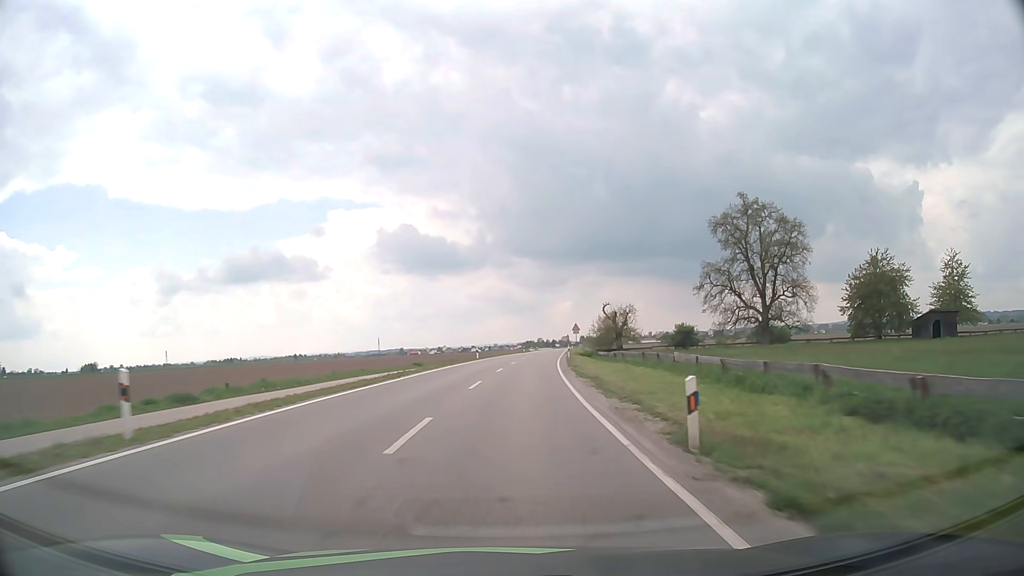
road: tertiary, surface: asphalt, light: Day
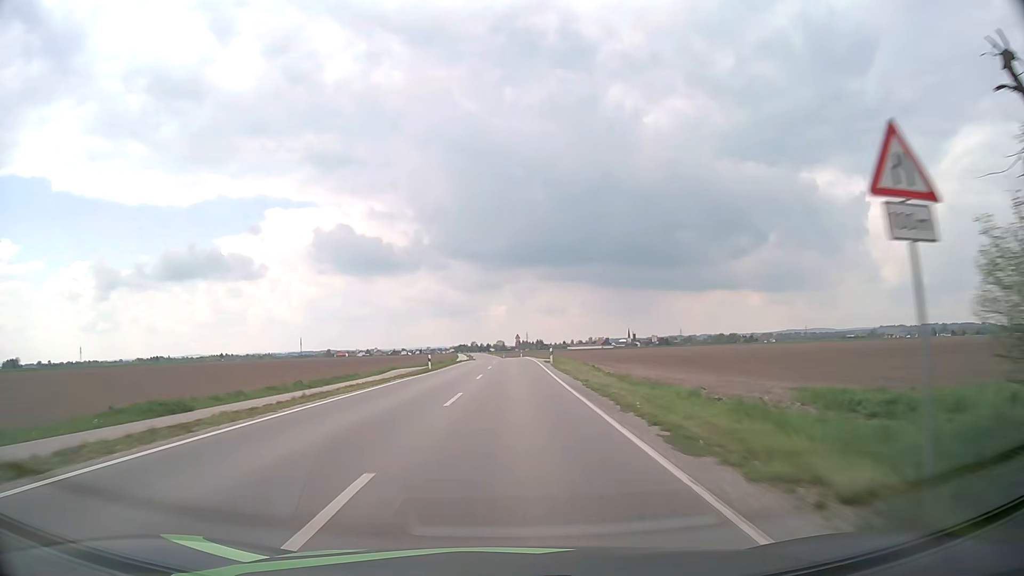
(+3.2, +65.5) m; +5°
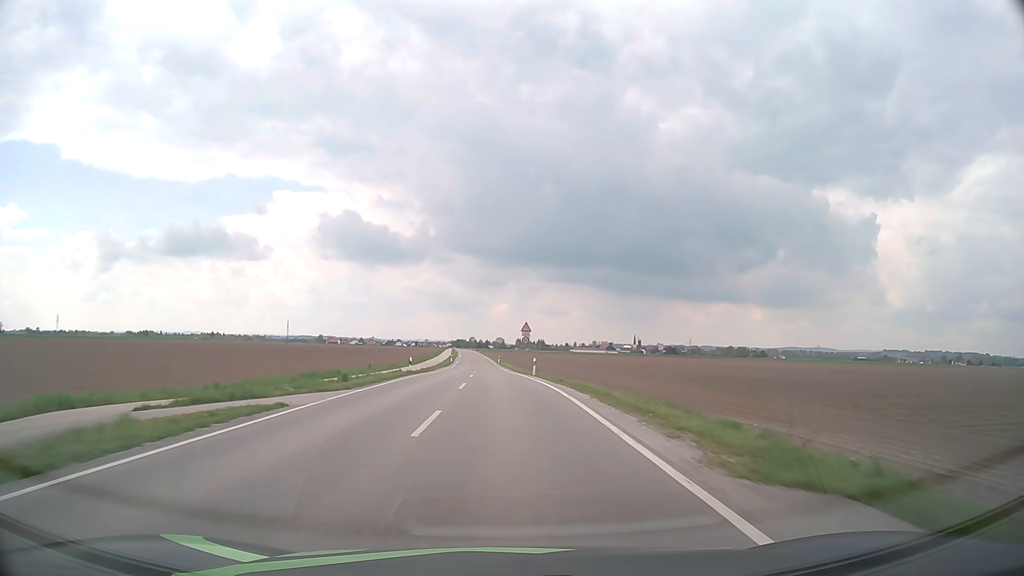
(+0.5, +53.2) m; 0°
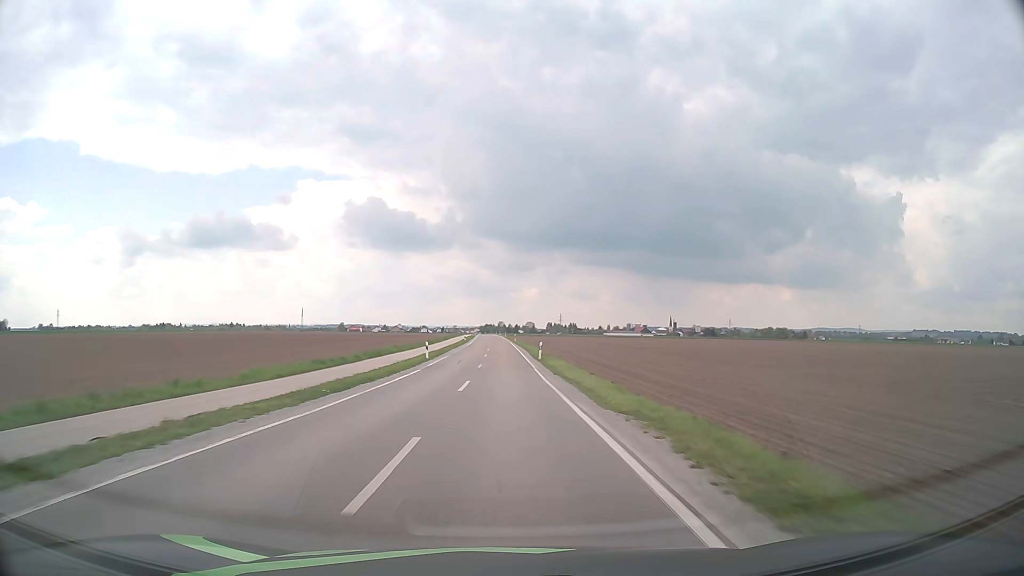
(-1.1, +53.1) m; -2°
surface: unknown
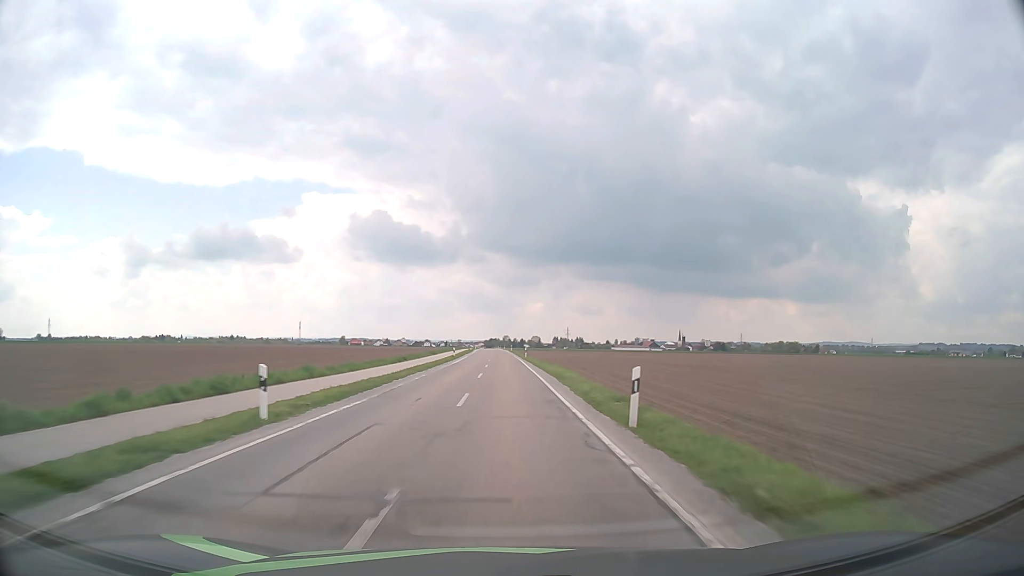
(-0.3, +27.0) m; -1°
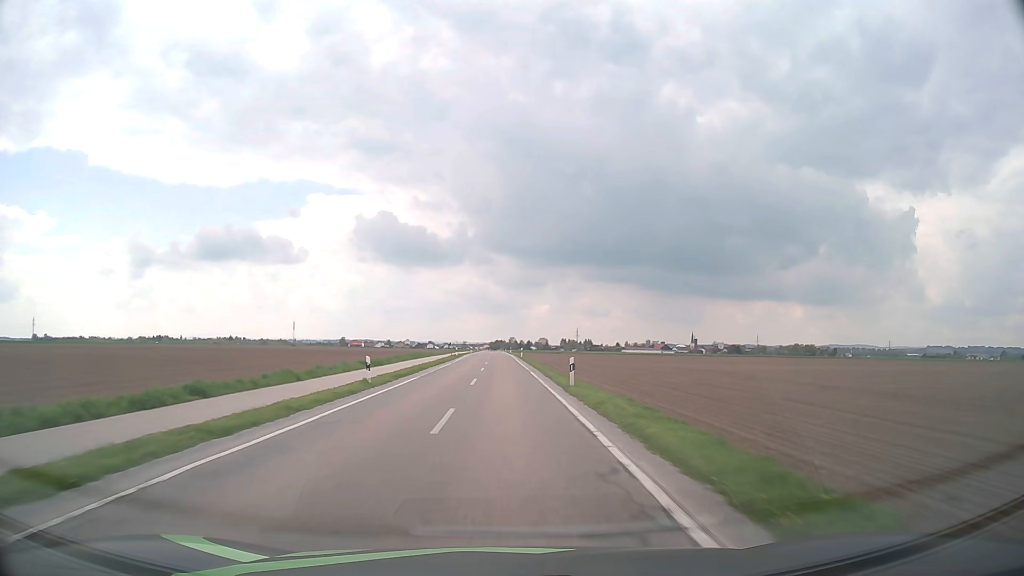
(-0.1, +40.5) m; 0°
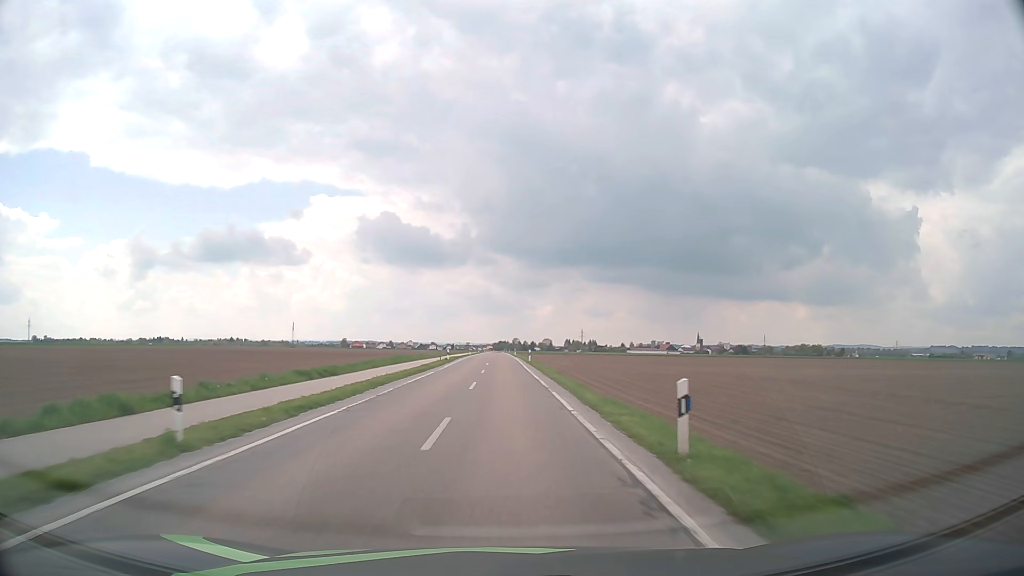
(-0.1, +13.5) m; 0°
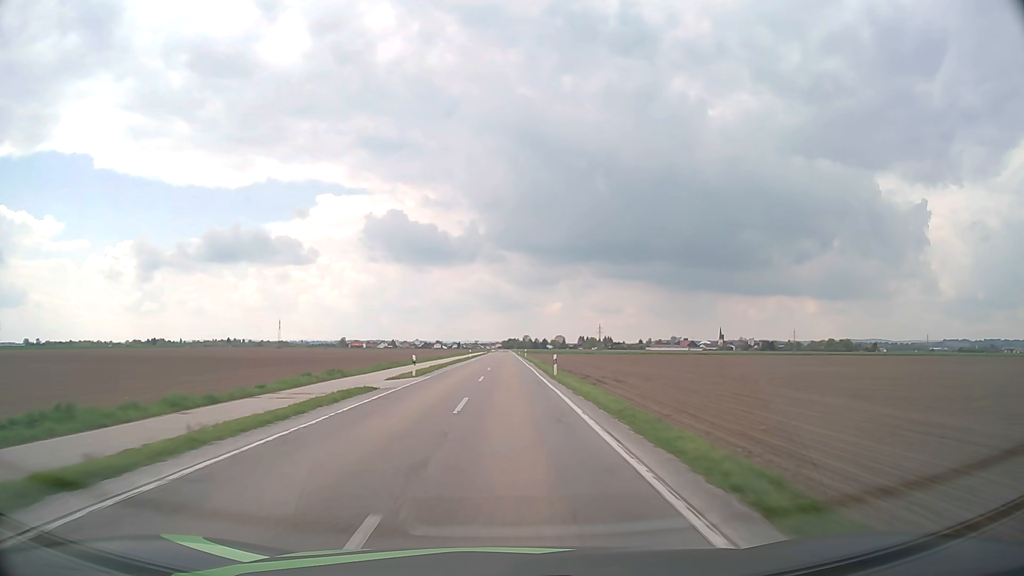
(-0.4, +67.3) m; -1°
(0, +10) (0, +20) (0, +30) (0, +40) (0, +50) (0, +60) (0, +70) (0, +80) (0, +90) (0, +100) m
